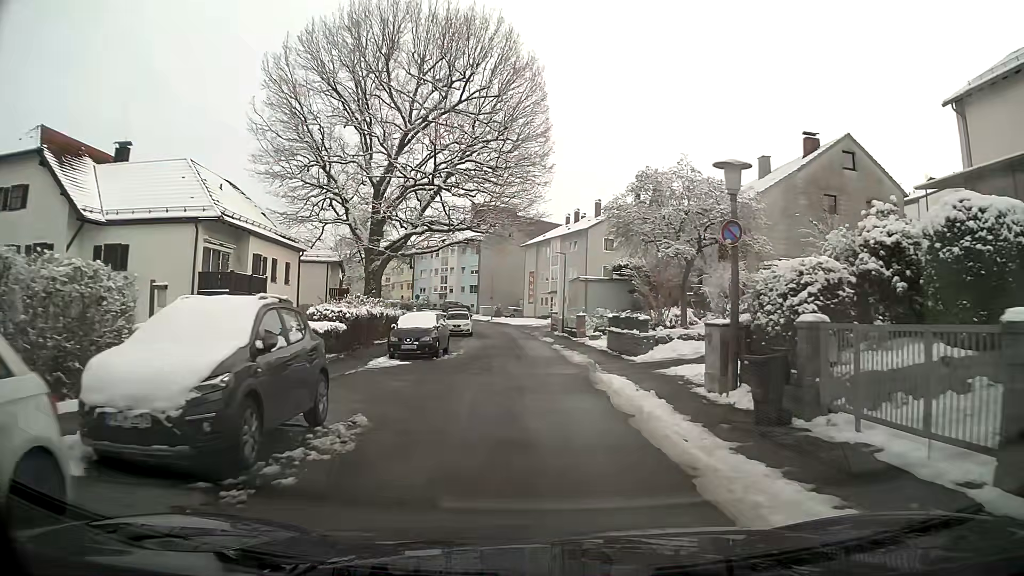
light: Day
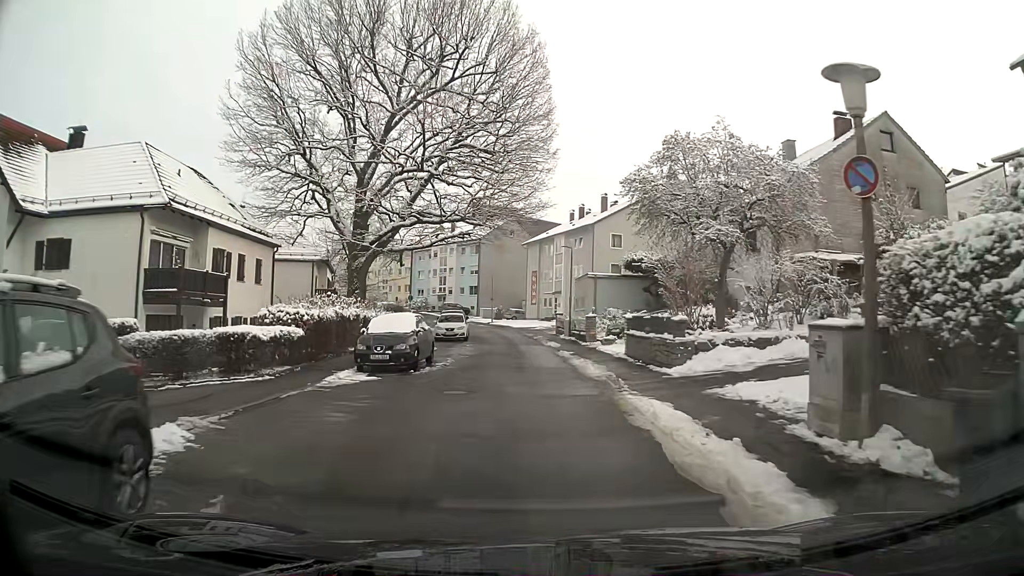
(0.0, +4.5) m; 0°
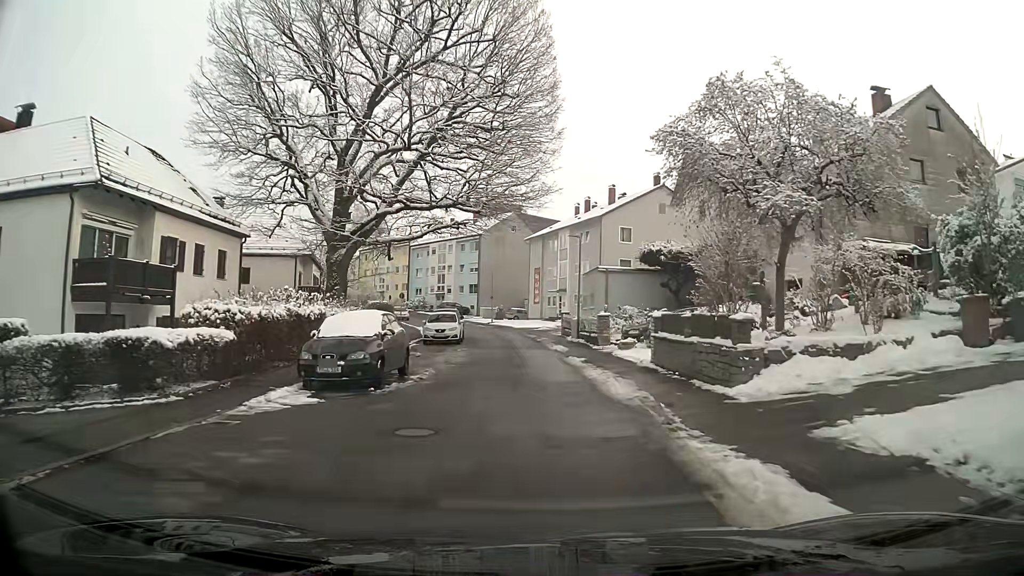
(0.0, +4.5) m; 0°
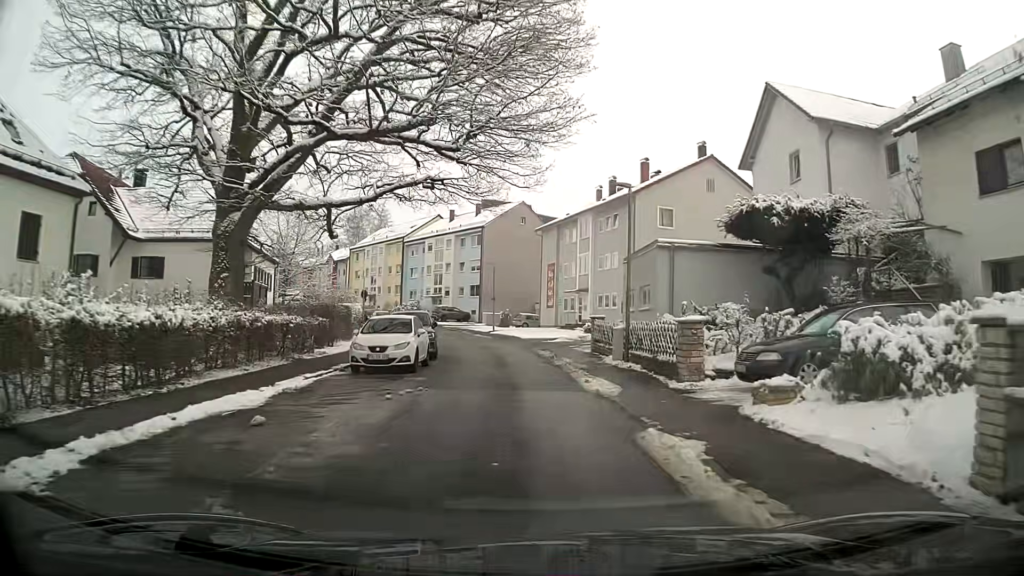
(-0.1, +13.6) m; -1°
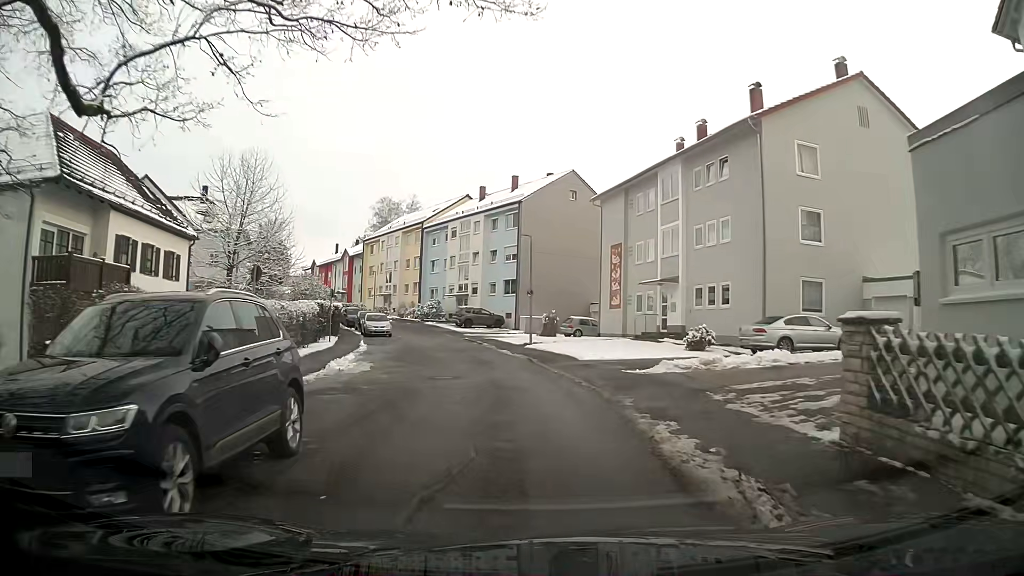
(-0.7, +18.3) m; -5°
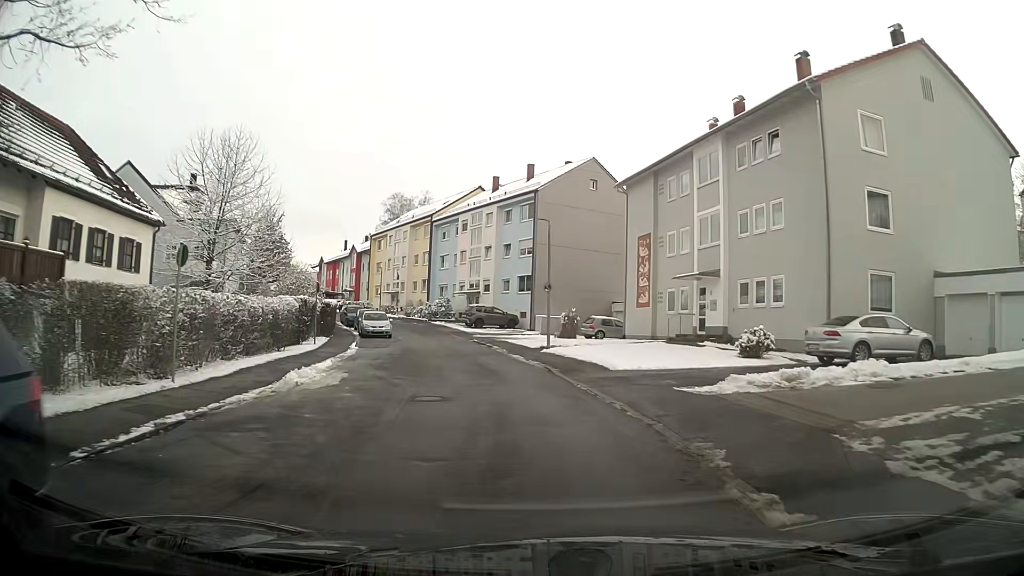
(0.0, +4.7) m; -1°
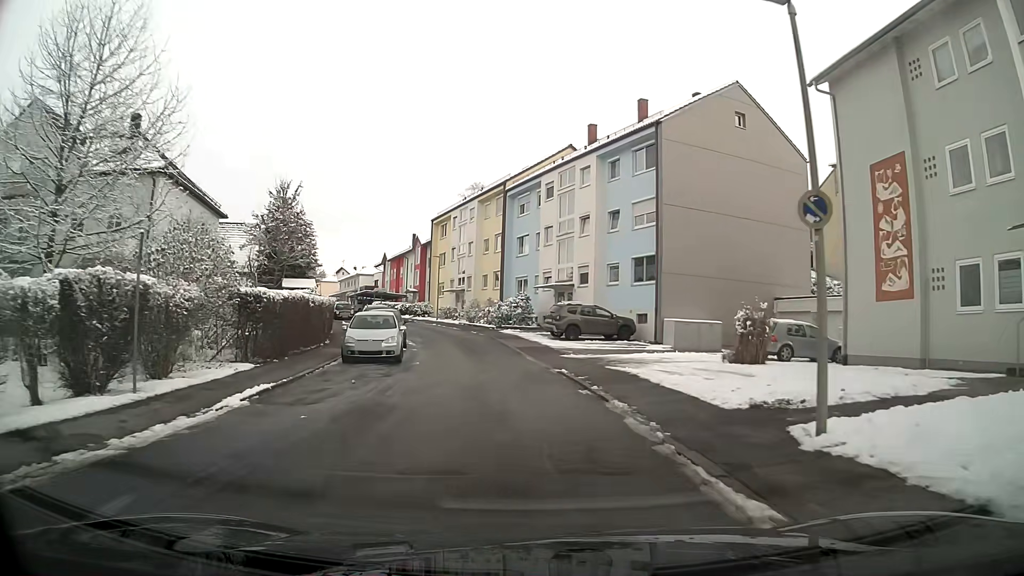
(-1.4, +18.7) m; -8°
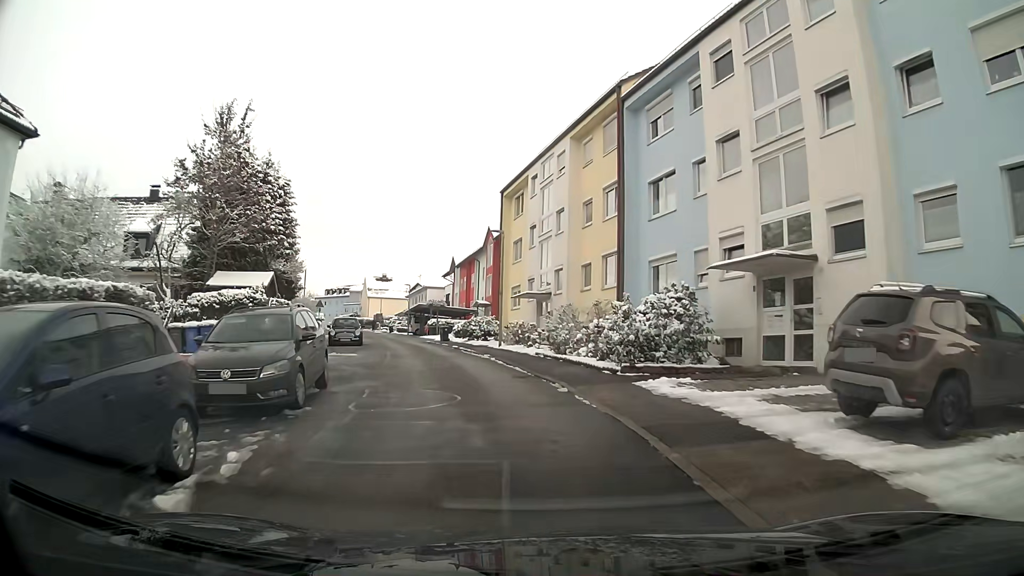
(-1.7, +23.4) m; -9°
(-1, +10) (-2, +20) (-4, +30) (-7, +39) (-9, +49) (-12, +59) (-15, +68) (-17, +78) (-20, +88) (-23, +97) m
